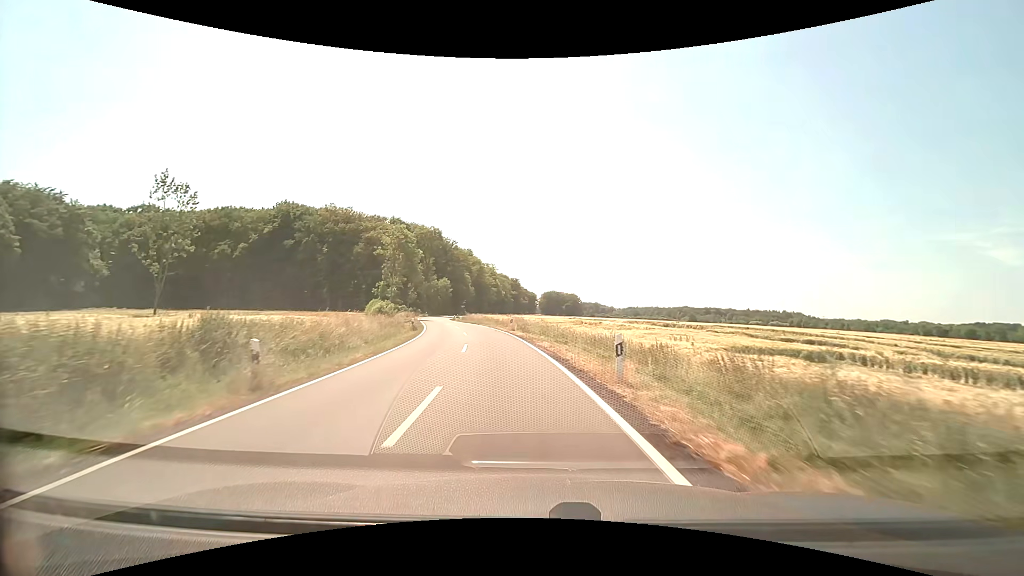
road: secondary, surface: asphalt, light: Day
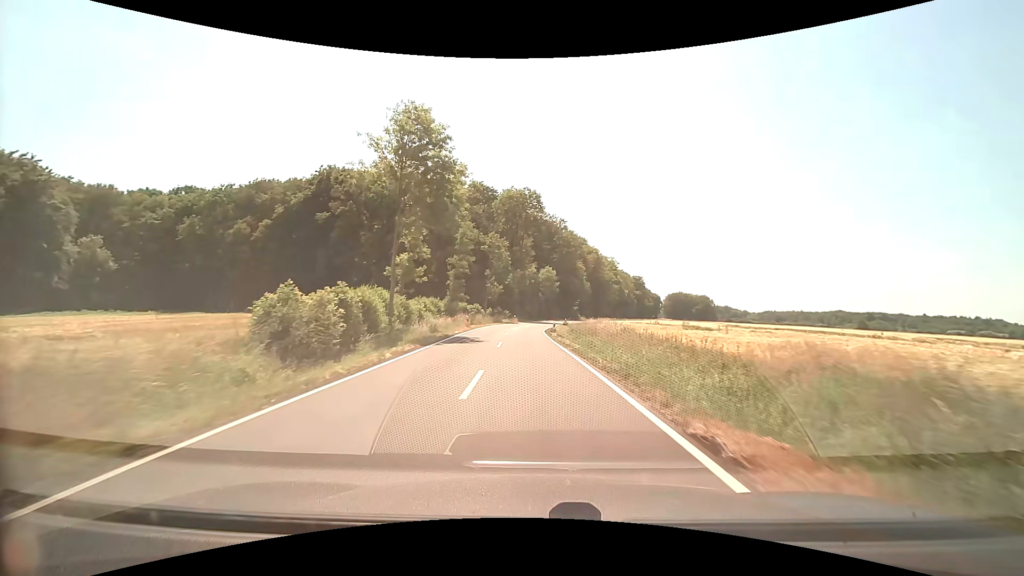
(-5.8, +44.9) m; -13°
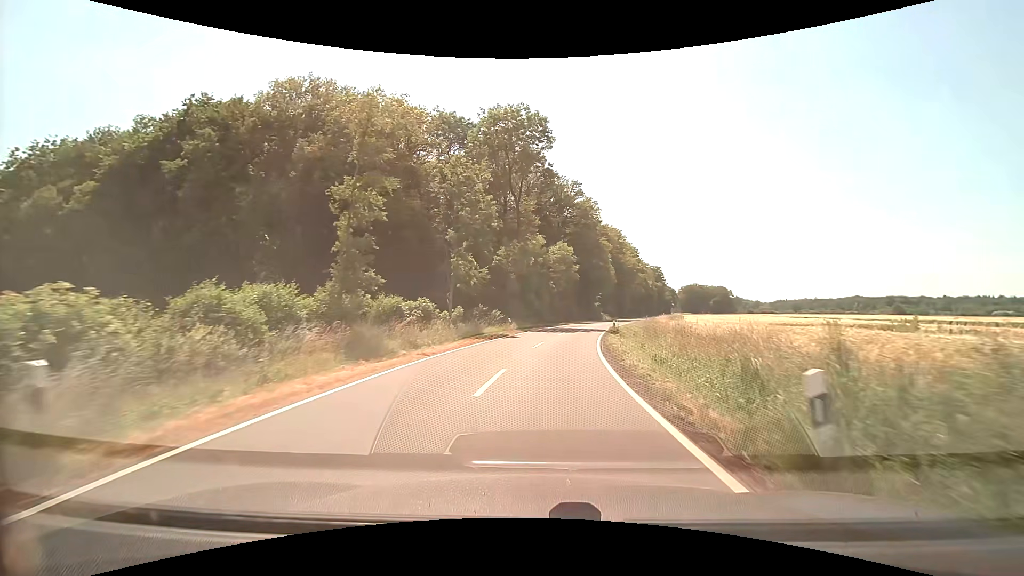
(-0.8, +35.9) m; -1°
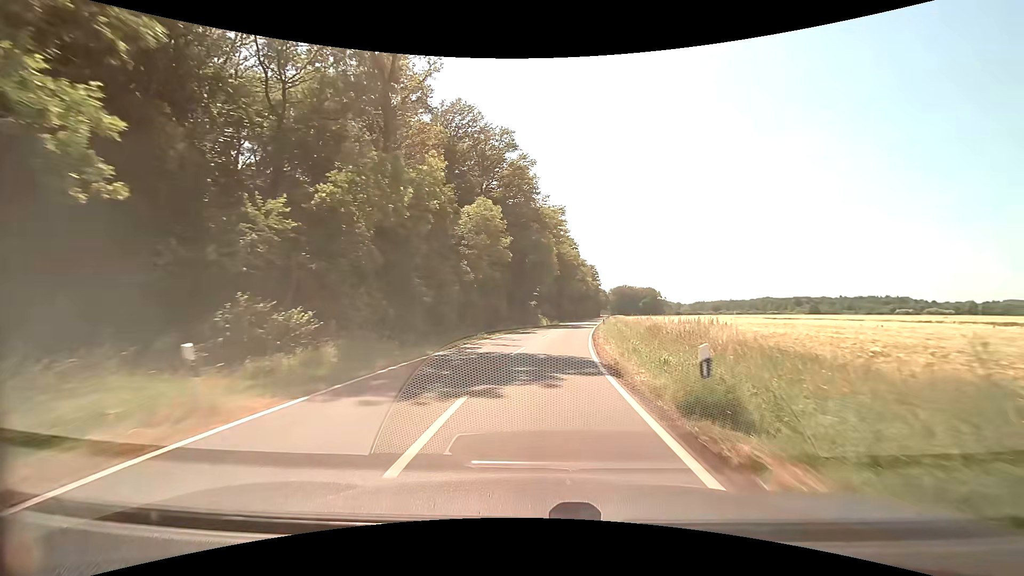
(+1.8, +28.1) m; +8°
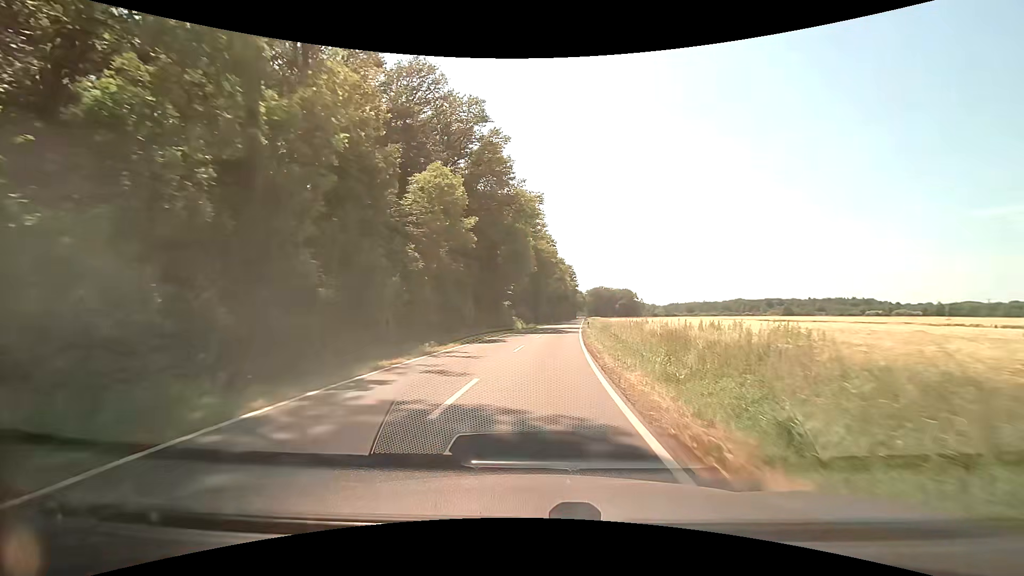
(+0.2, +9.8) m; +3°
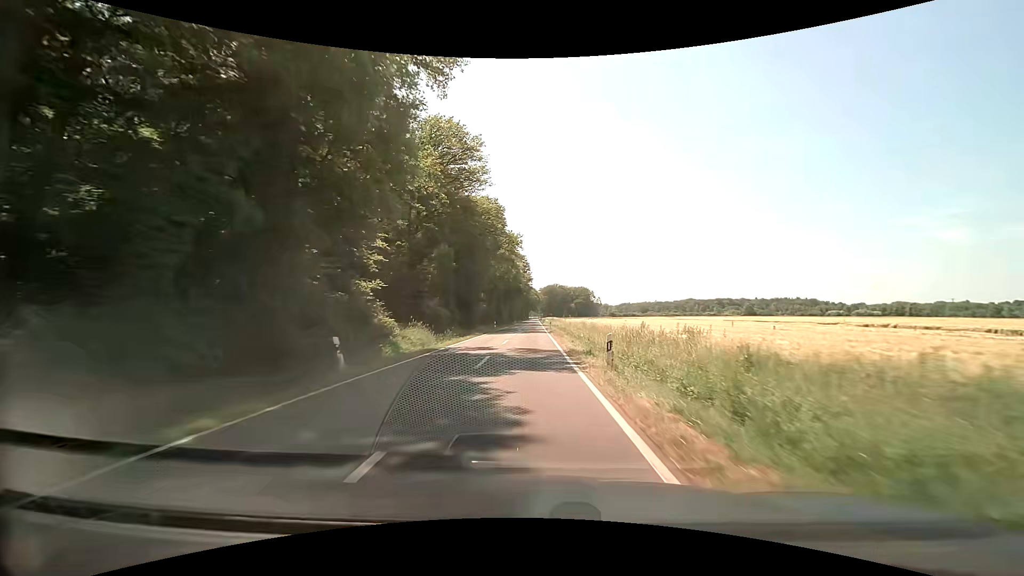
(+2.6, +41.7) m; +6°
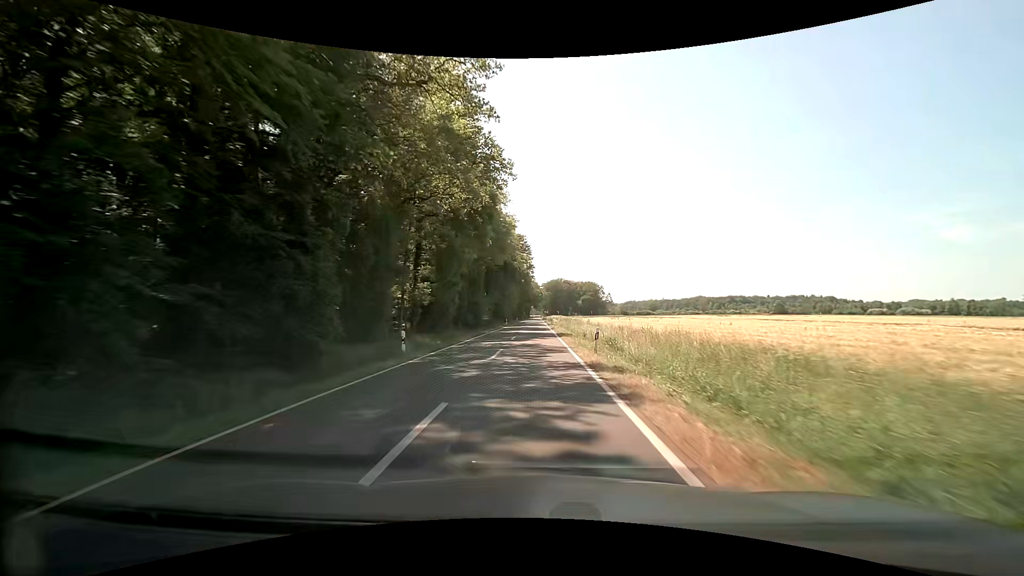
(-0.3, +45.7) m; -1°
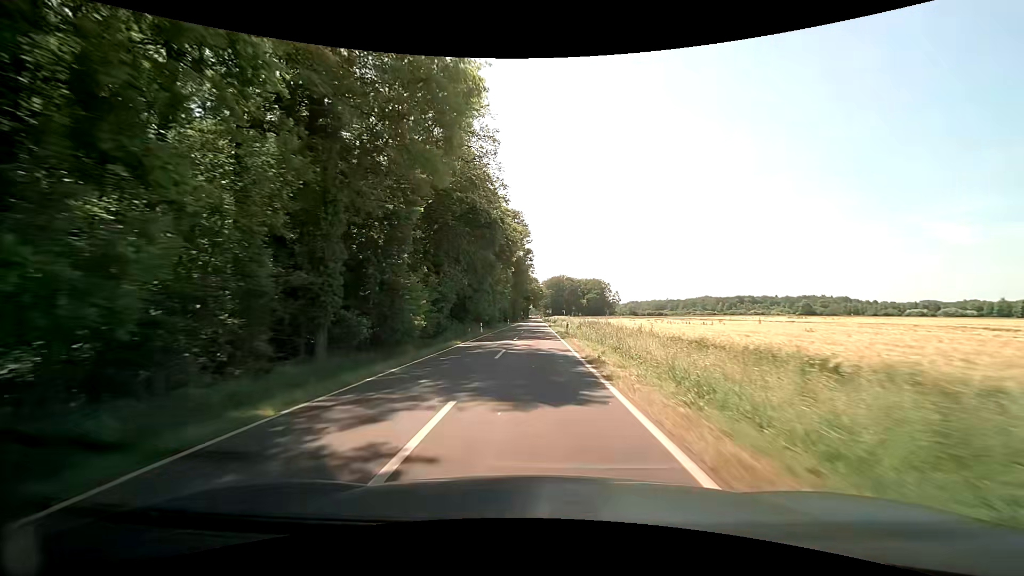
(+0.2, +36.1) m; 0°
(0, +10) (0, +20) (0, +30) (0, +40) (0, +50) (0, +60) (0, +70) (0, +80) (0, +90) (0, +100) m
